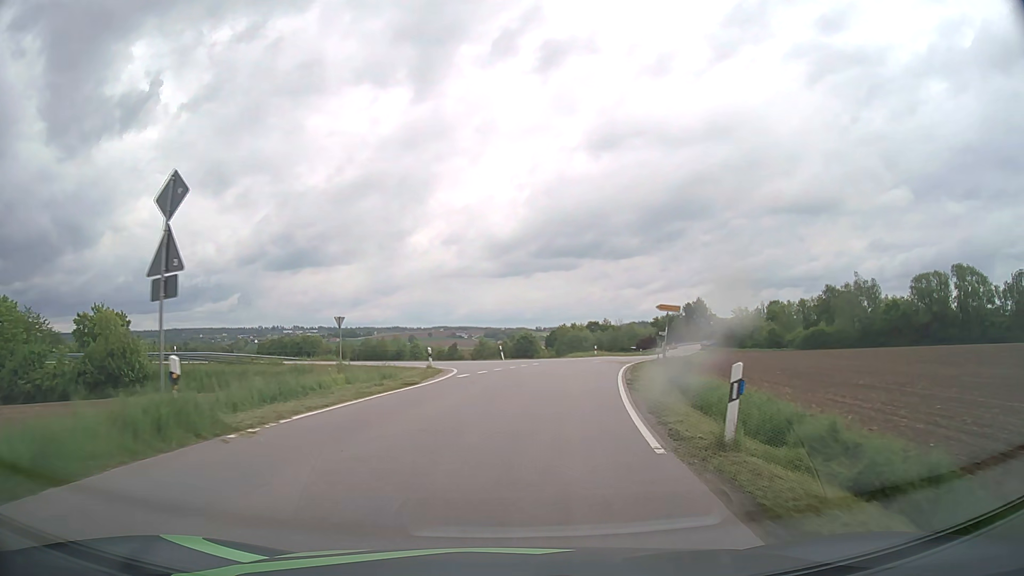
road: tertiary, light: Day
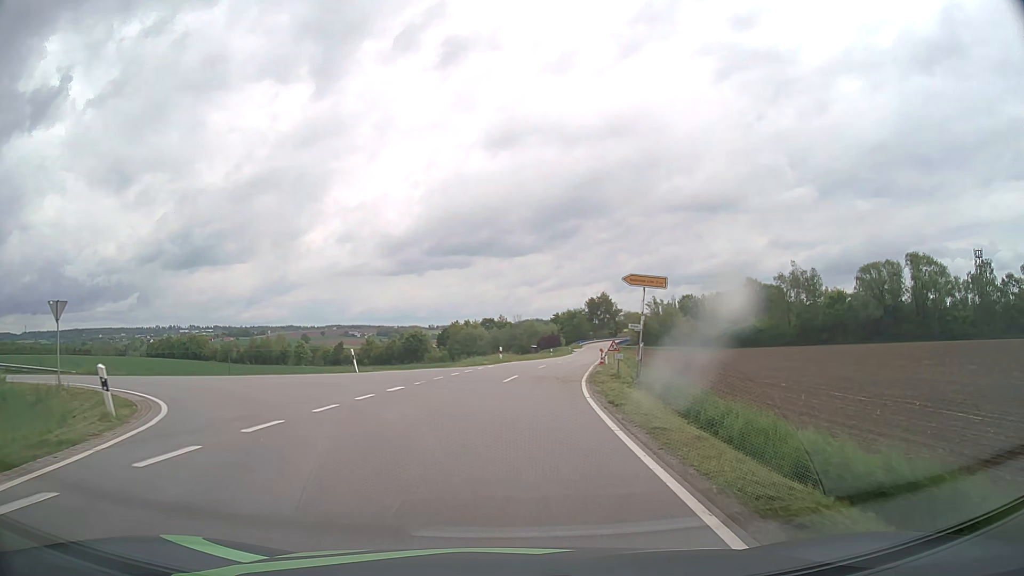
(+1.5, +18.8) m; +9°
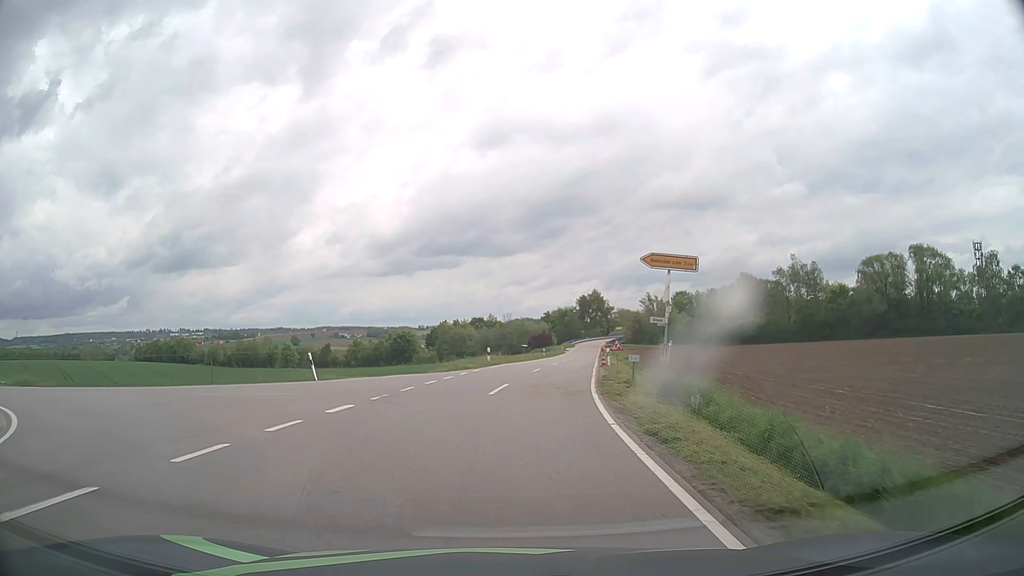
(+0.1, +5.1) m; +1°
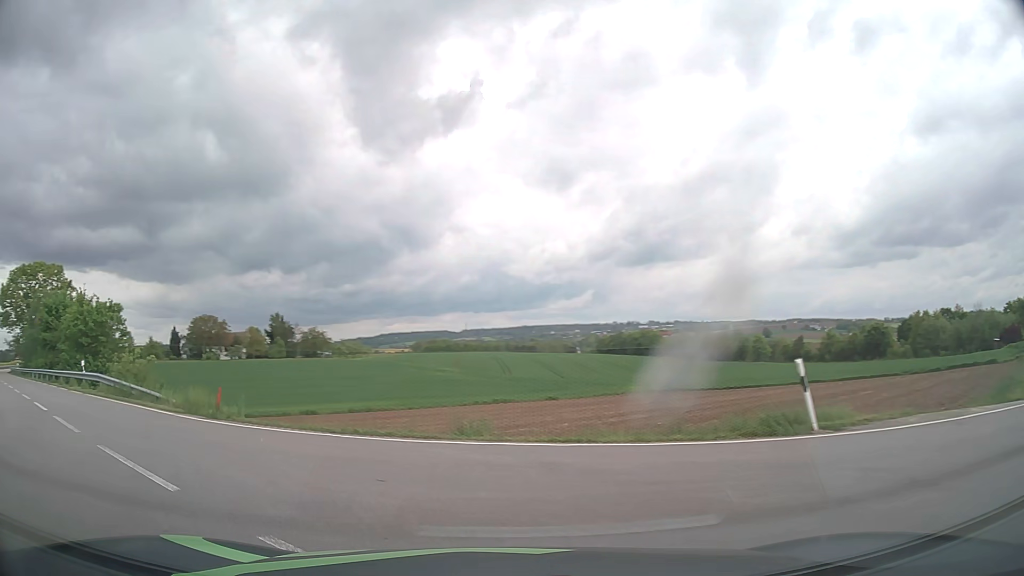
(-3.6, +15.5) m; -39°
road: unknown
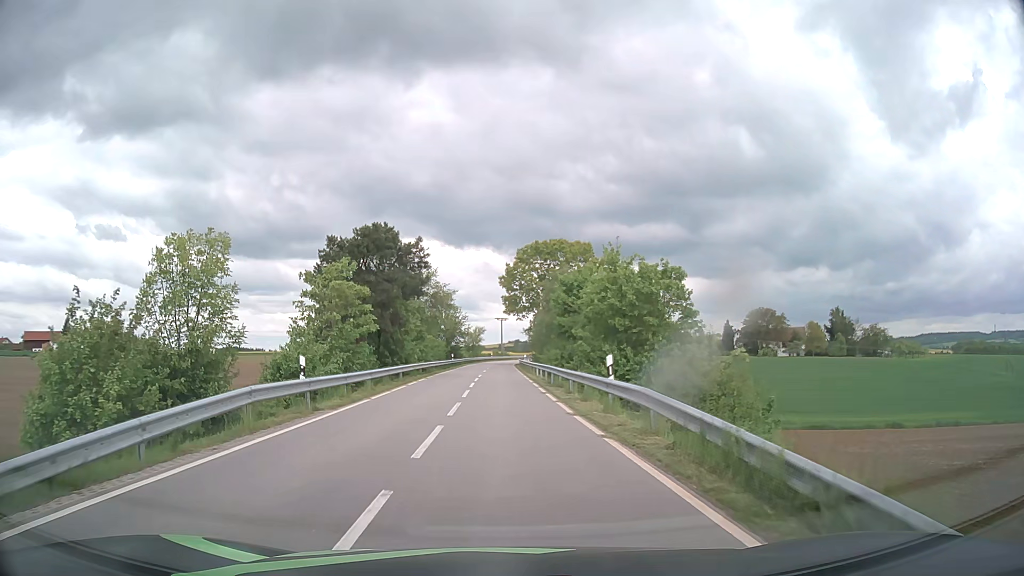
(-8.8, +14.1) m; -48°
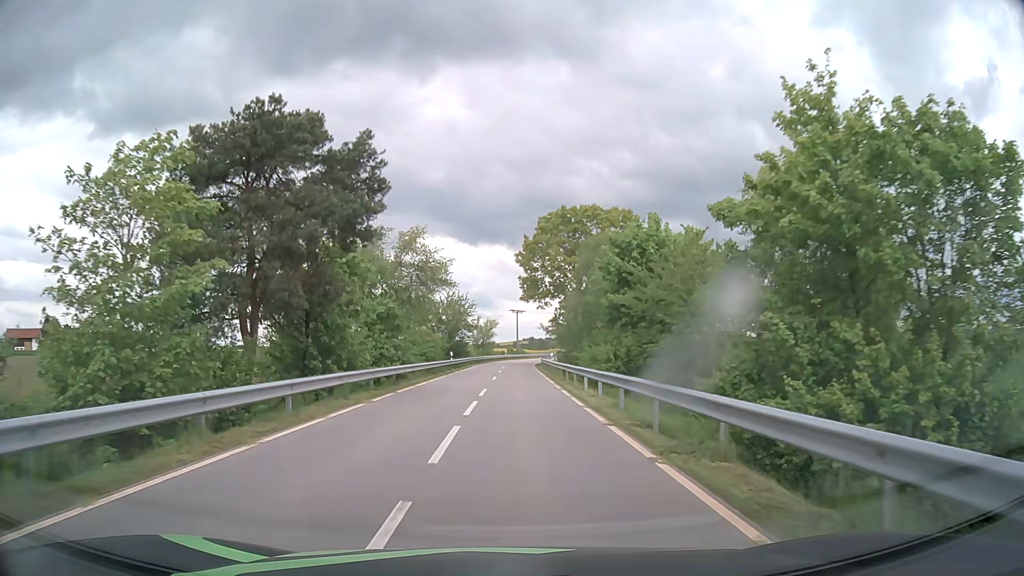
(-0.3, +19.3) m; -1°
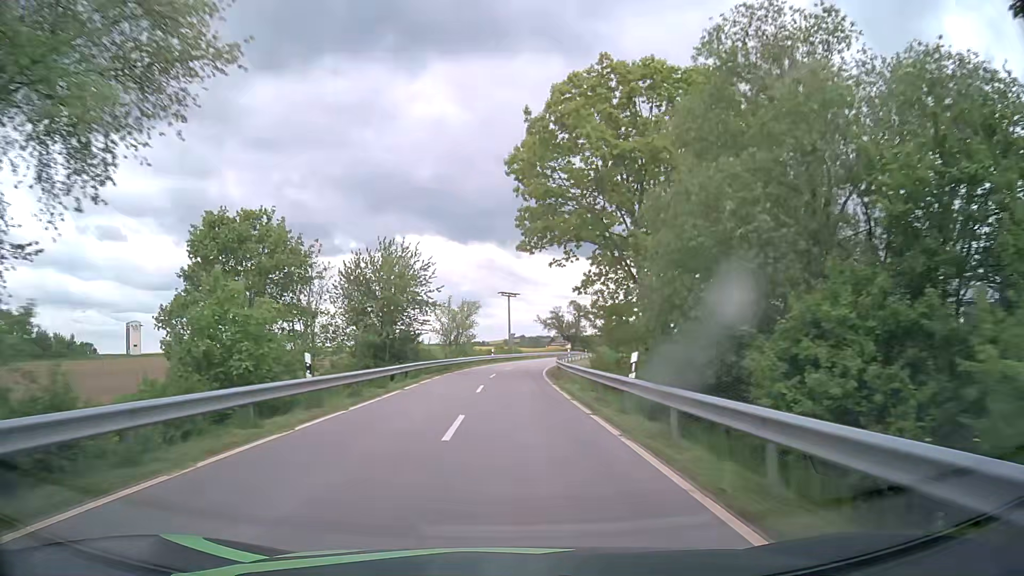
(+0.4, +34.8) m; +1°
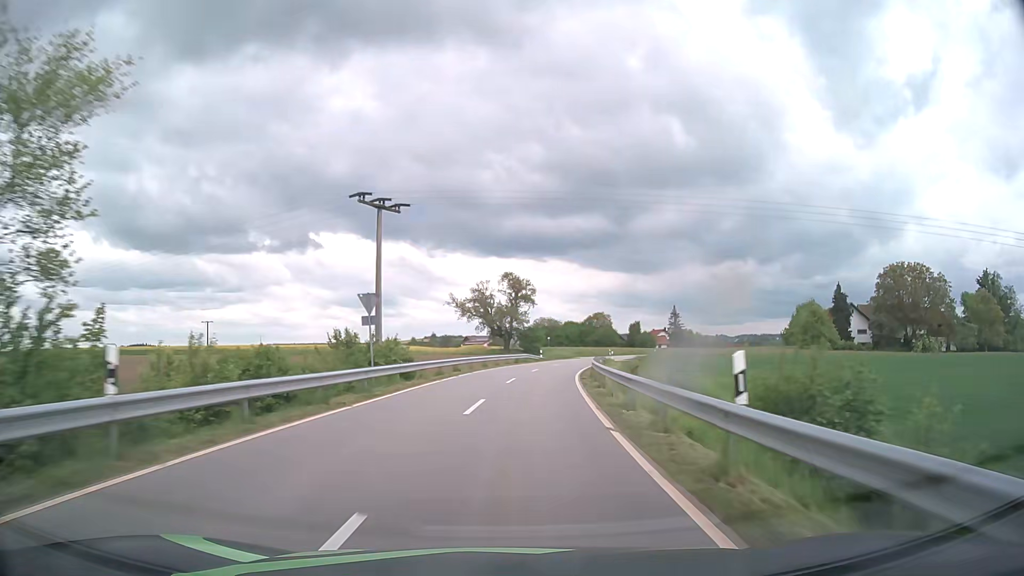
(+2.0, +56.5) m; +7°
